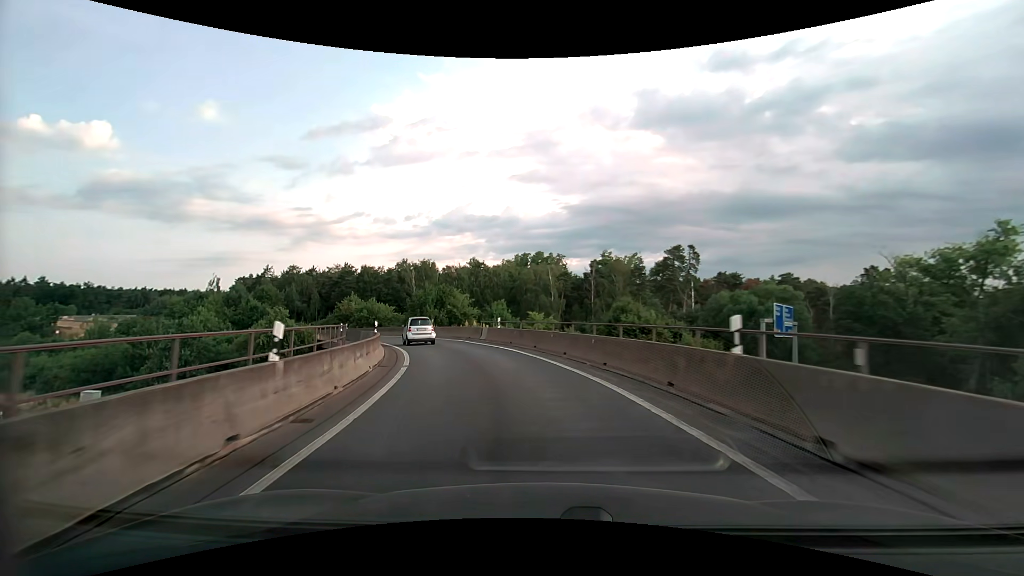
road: motorway_link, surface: asphalt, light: Day
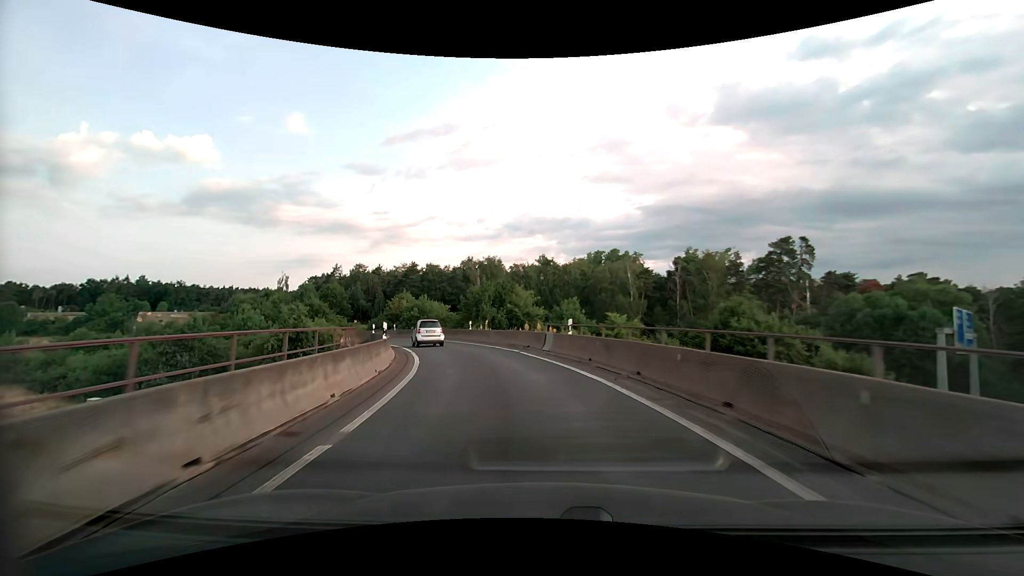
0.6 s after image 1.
(-0.6, +9.3) m; -8°
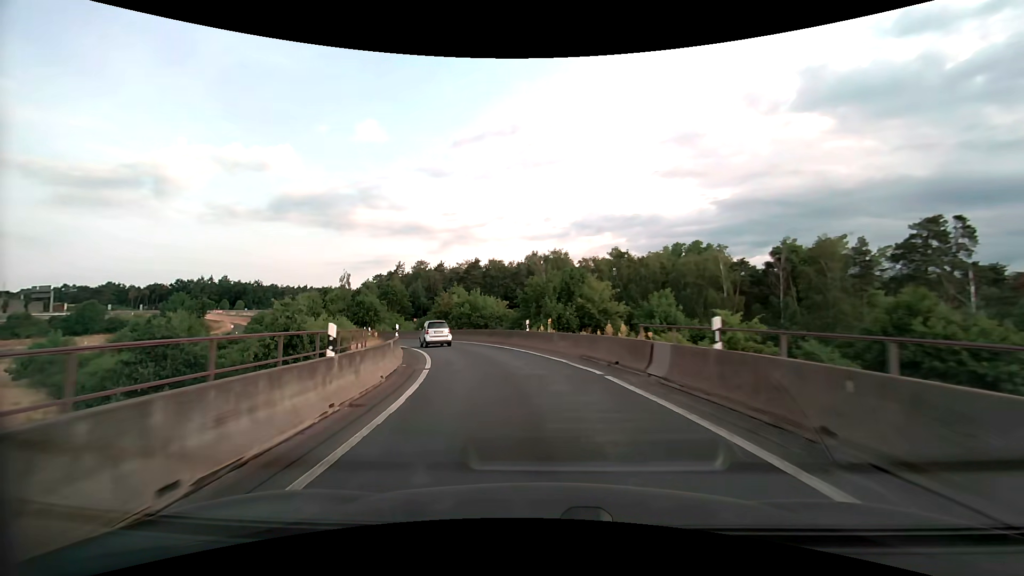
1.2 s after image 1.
(-0.6, +9.3) m; -8°
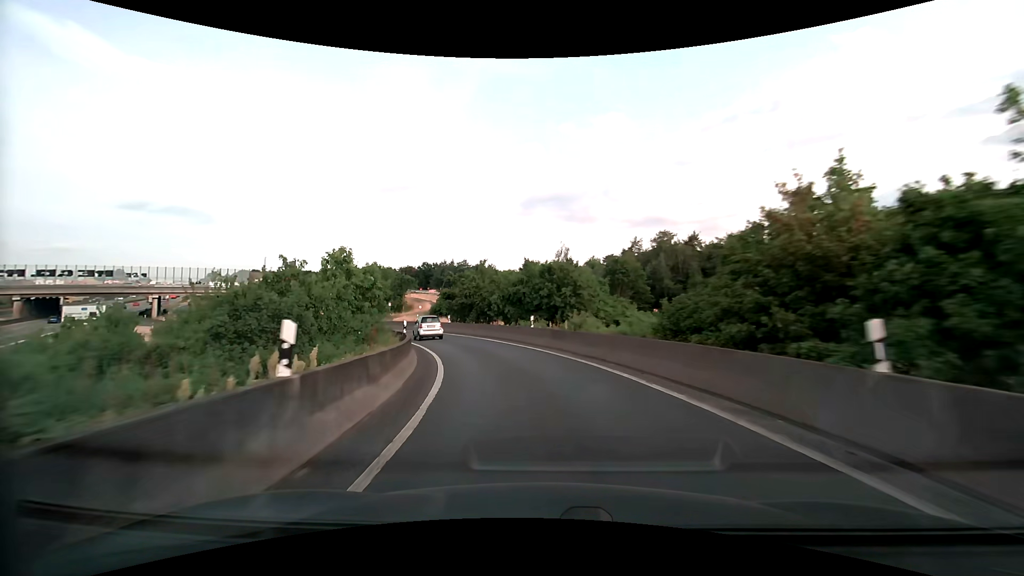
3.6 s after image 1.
(-8.7, +36.0) m; -26°
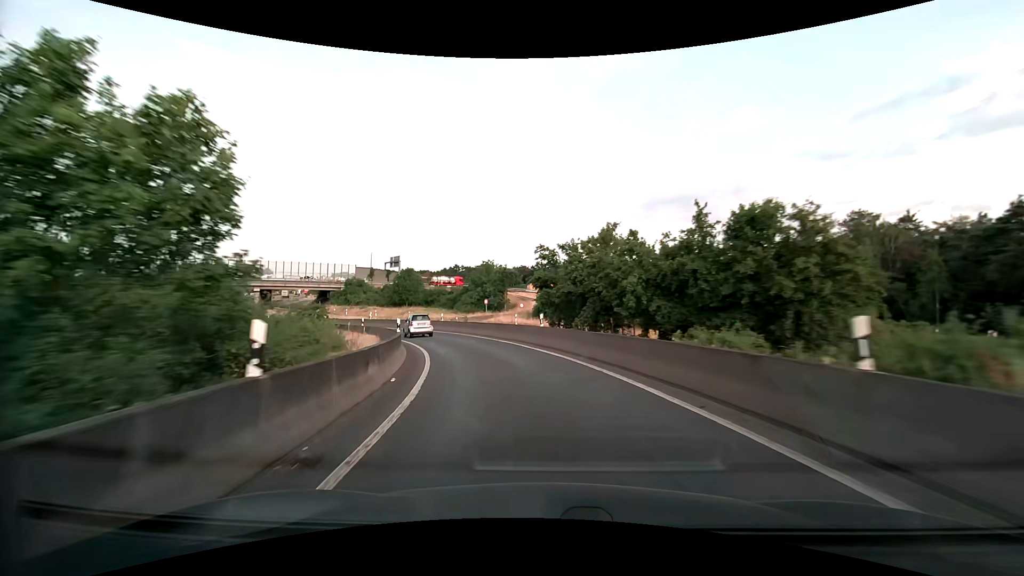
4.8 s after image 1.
(-2.3, +19.0) m; -13°
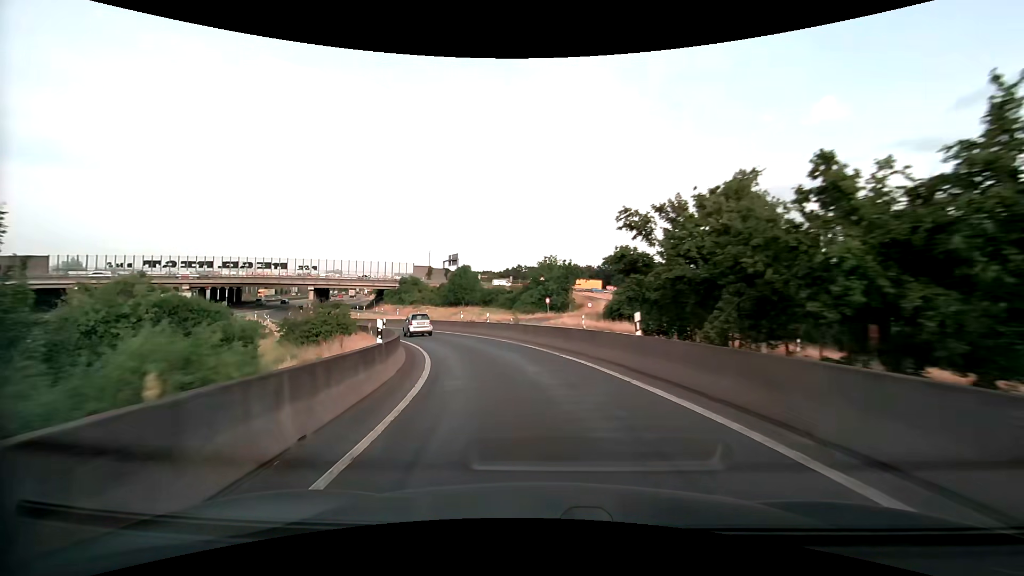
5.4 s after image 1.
(-0.6, +9.7) m; -7°
(-1, +10) (-3, +20) (-6, +29) (-10, +38) (-16, +46) (-22, +54) (-29, +62) (-35, +70) (-41, +78) (-47, +86) m
